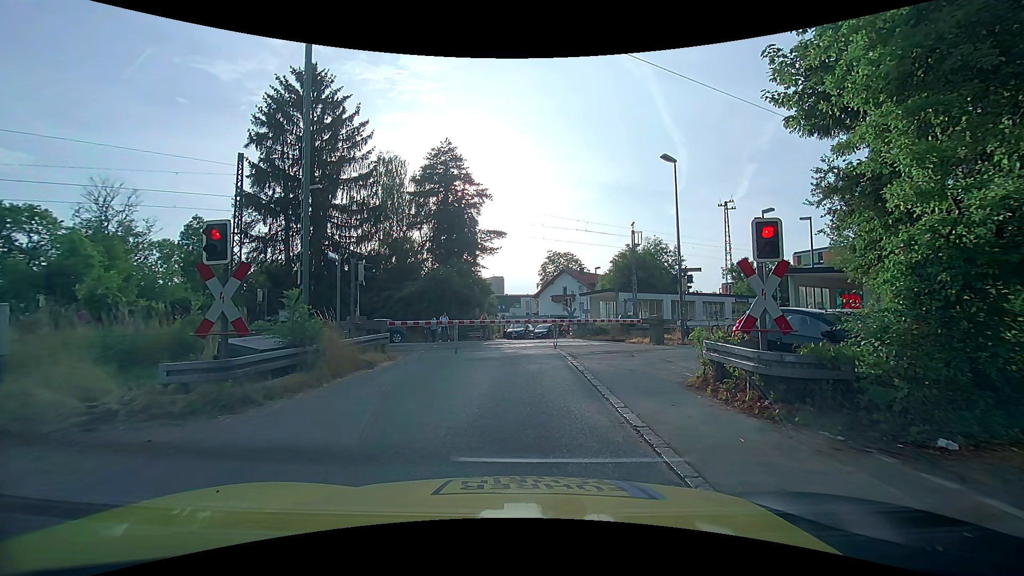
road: unclassified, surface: asphalt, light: Day
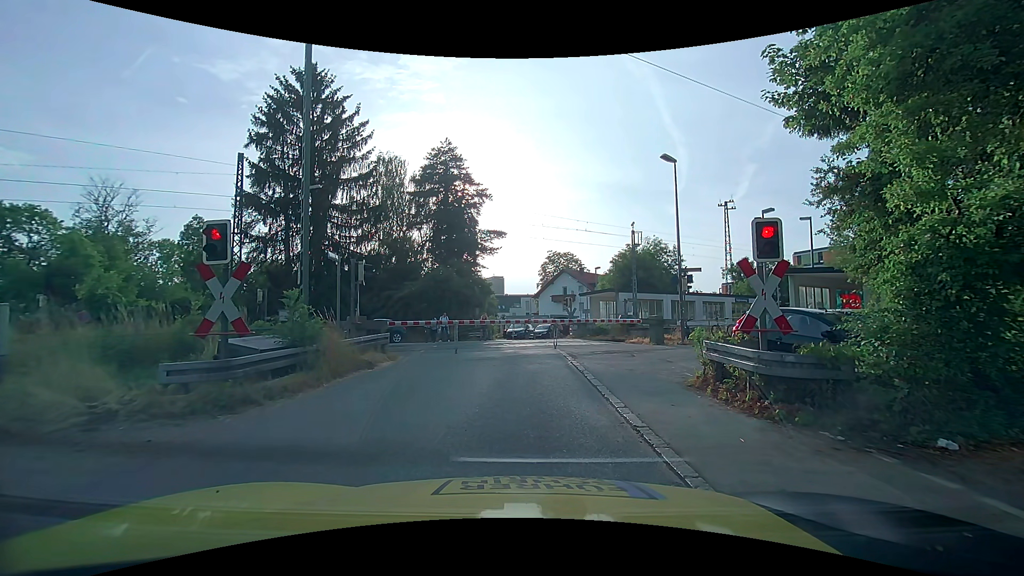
(0.0, 0.0) m; 0°
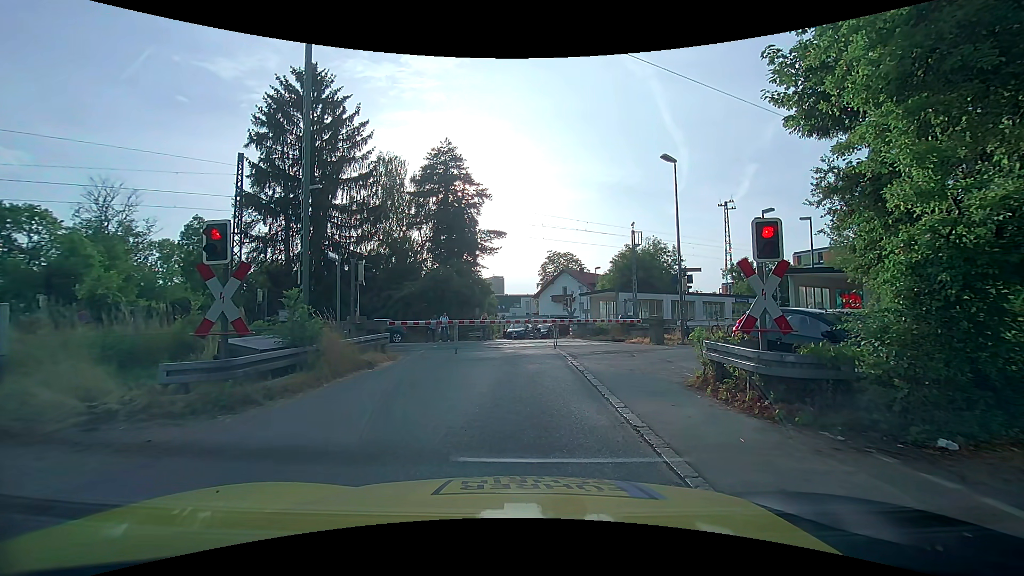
(0.0, 0.0) m; 0°
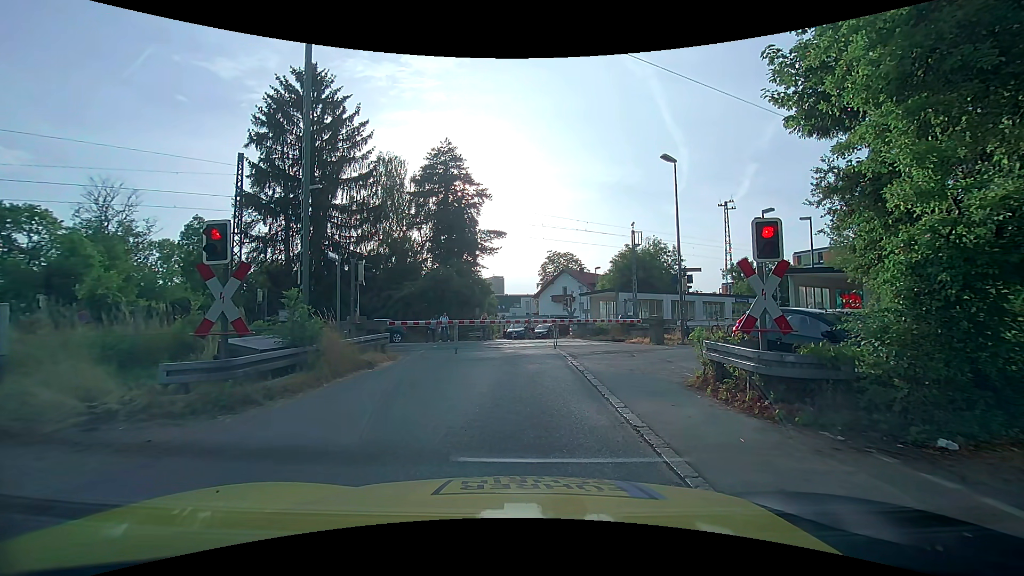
(0.0, 0.0) m; 0°
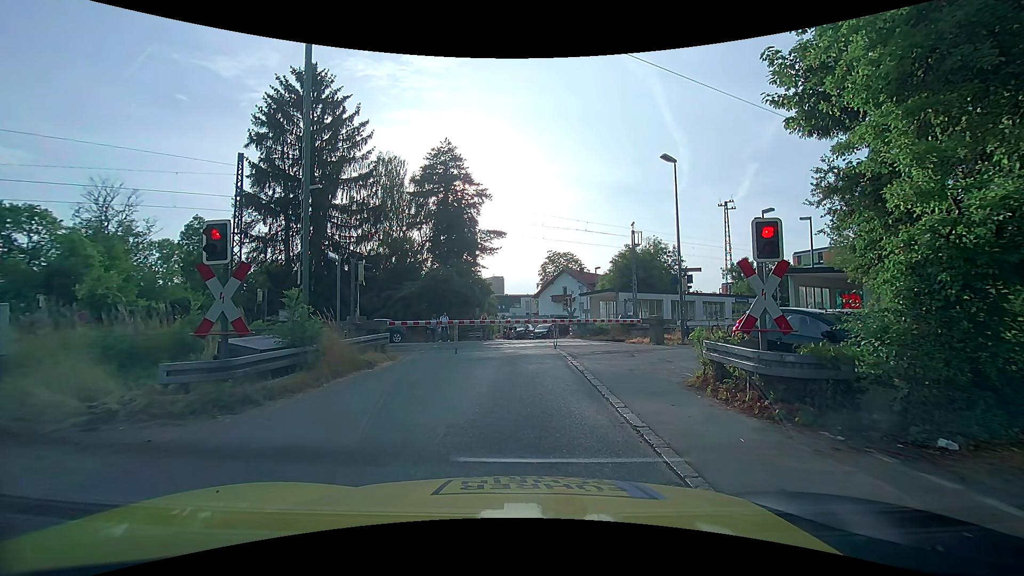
(0.0, 0.0) m; 0°
